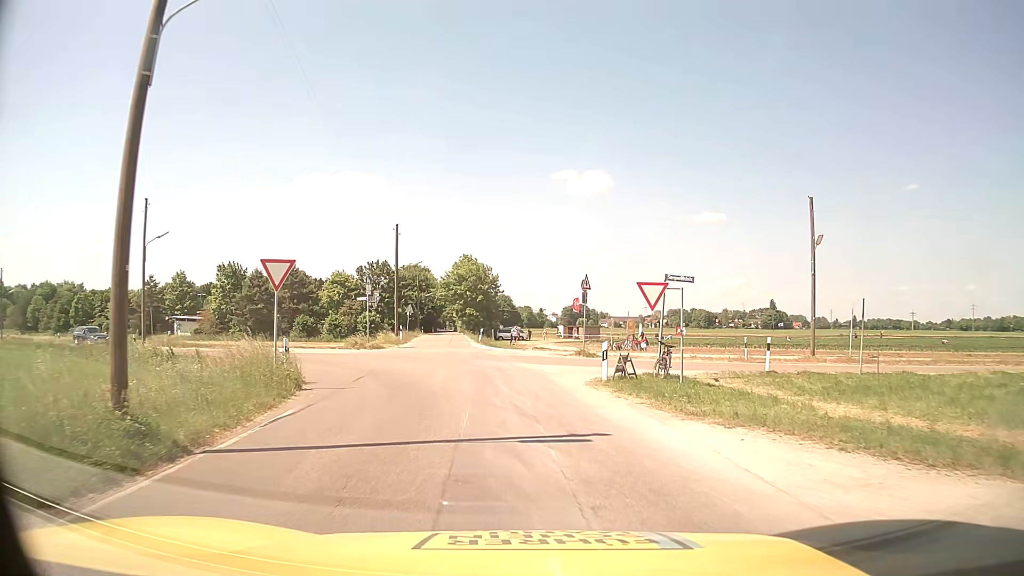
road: unclassified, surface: asphalt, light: Day
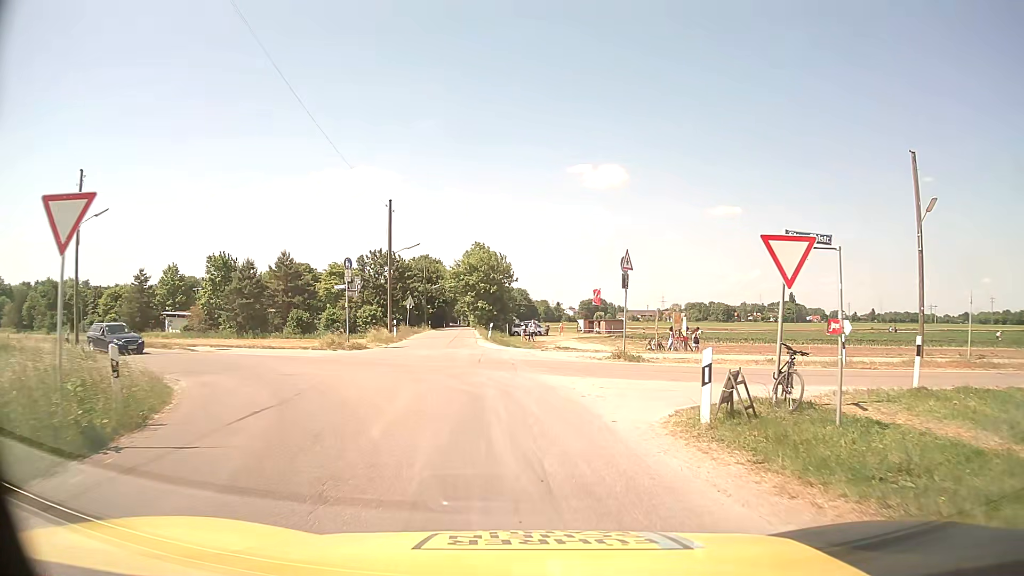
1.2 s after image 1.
(-0.1, +8.2) m; -2°
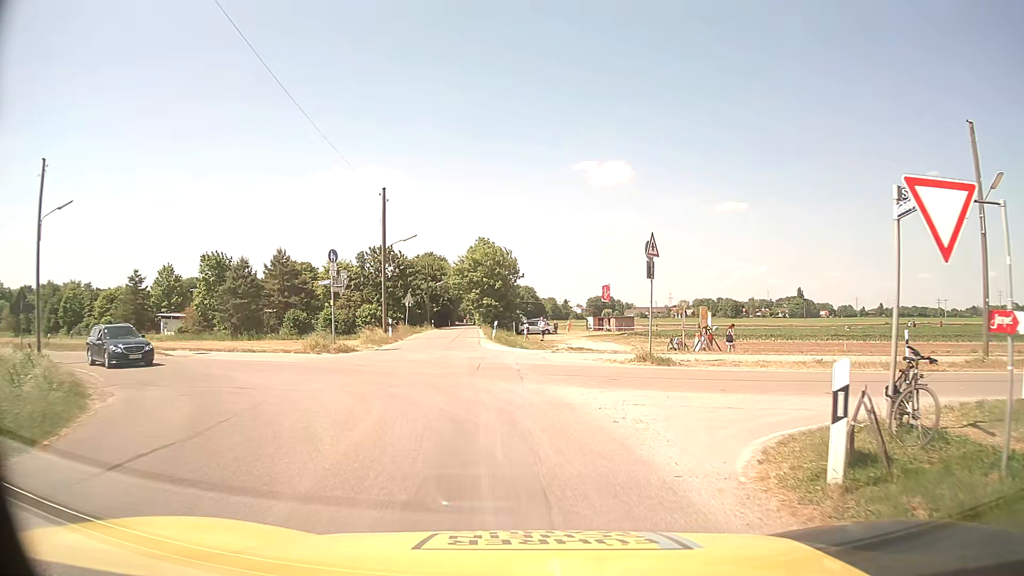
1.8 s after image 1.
(0.0, +3.5) m; 0°
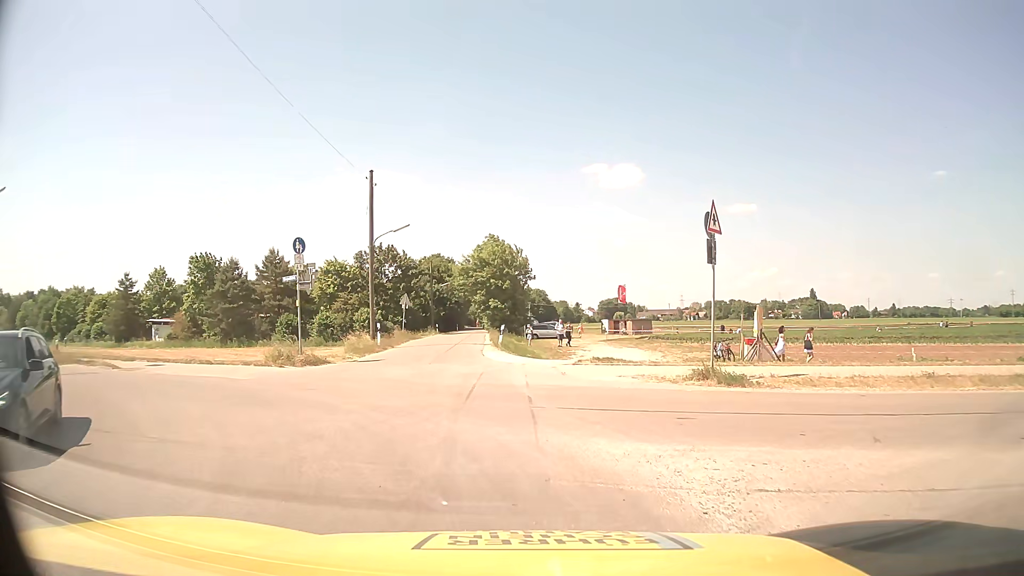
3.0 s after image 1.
(-0.1, +5.5) m; -1°
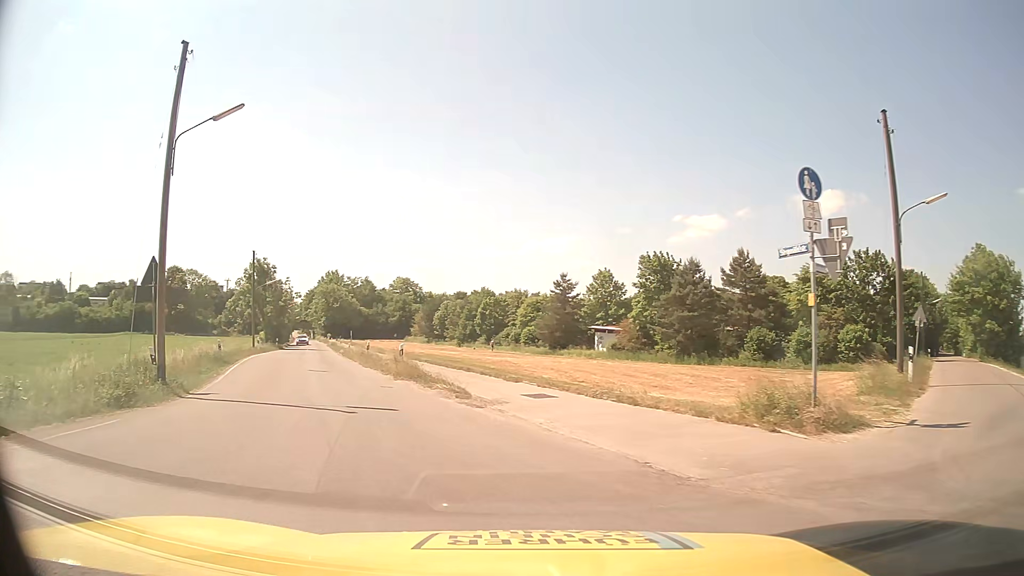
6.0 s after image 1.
(-3.8, +11.8) m; -40°
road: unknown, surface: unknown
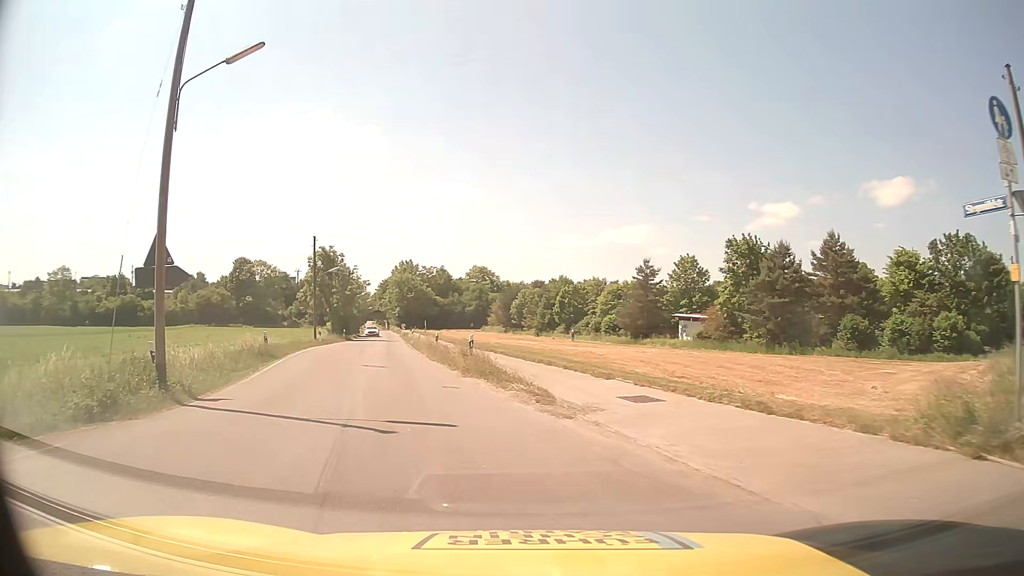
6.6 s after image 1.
(-0.2, +3.7) m; -6°
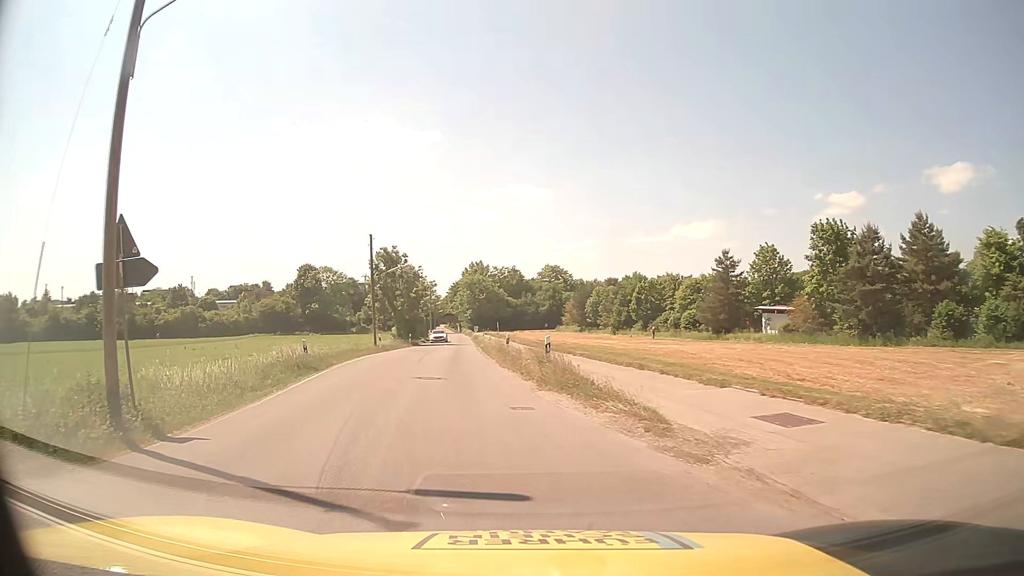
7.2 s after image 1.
(-0.2, +4.2) m; -6°
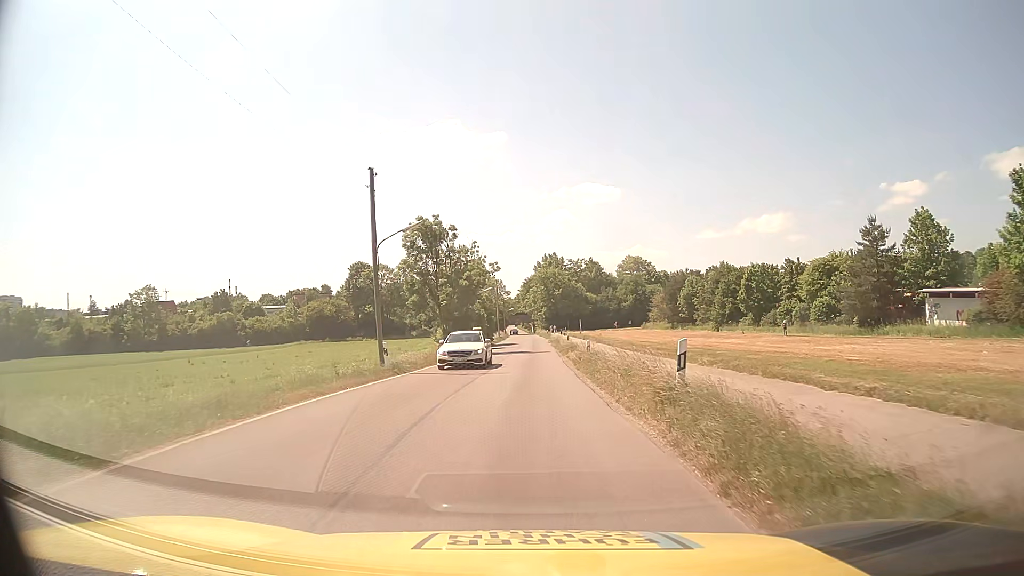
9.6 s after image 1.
(-2.4, +20.6) m; -7°
(0, +10) (0, +20) (0, +30) (0, +40) (0, +50) (0, +60) (0, +70) (0, +80) (0, +90) (0, +100) m
